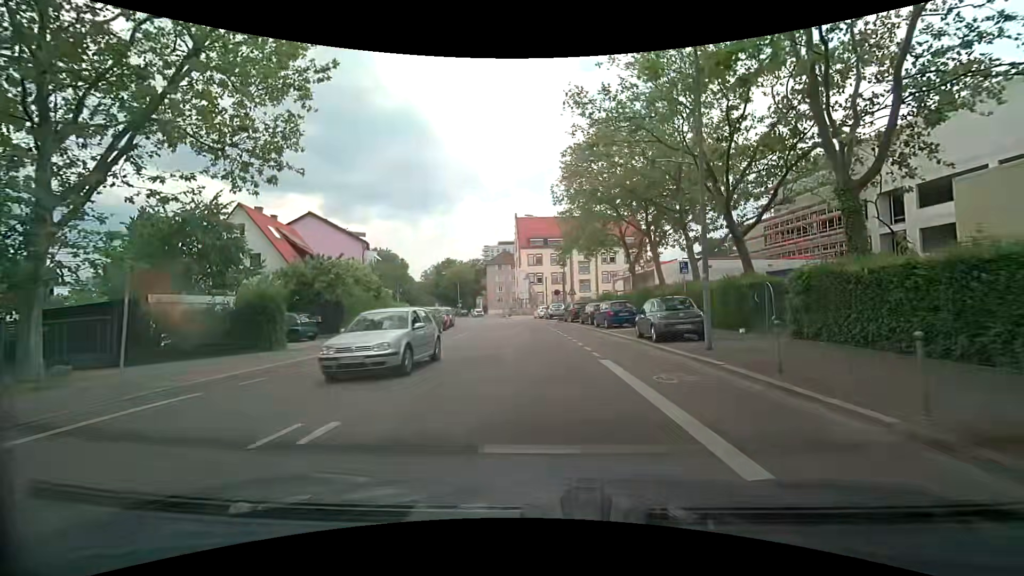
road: tertiary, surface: asphalt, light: Day
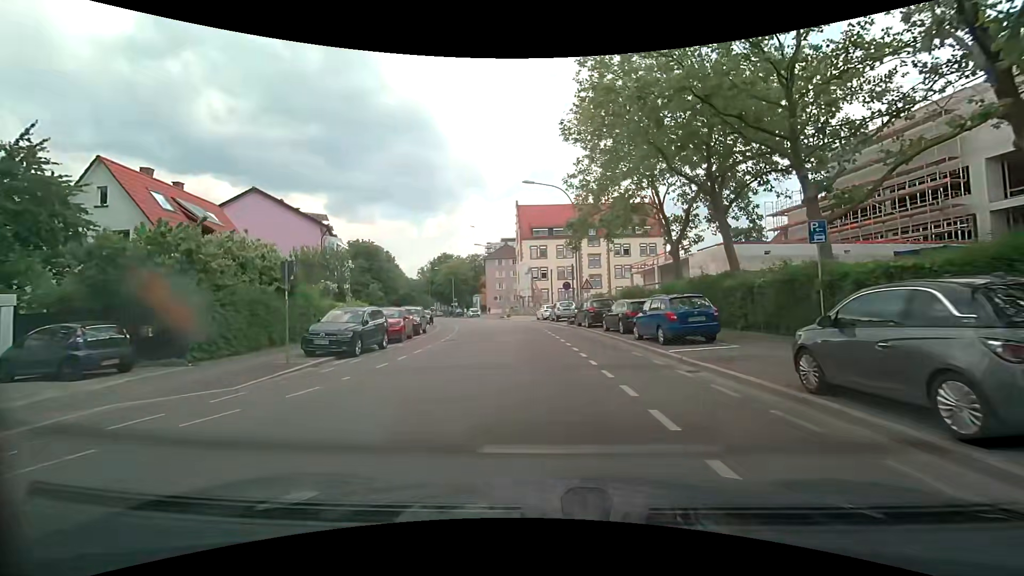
(-0.2, +11.9) m; 0°
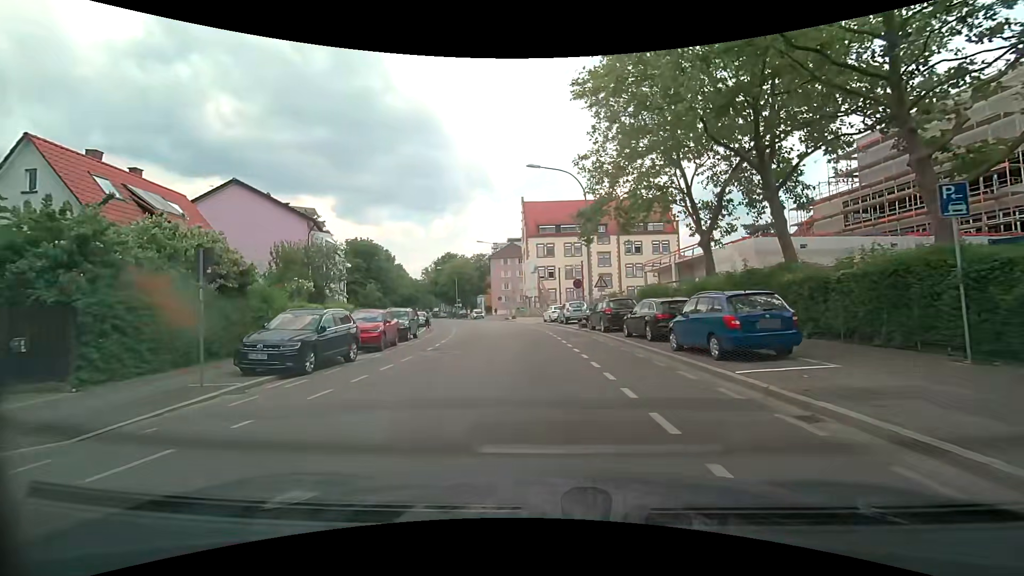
(-0.1, +4.1) m; -3°
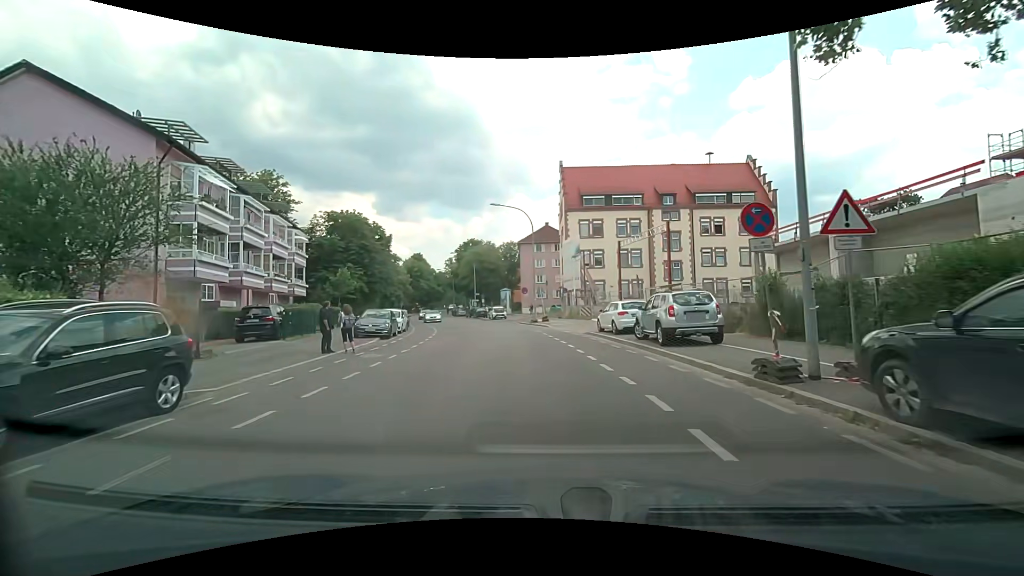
(-0.5, +20.9) m; -3°
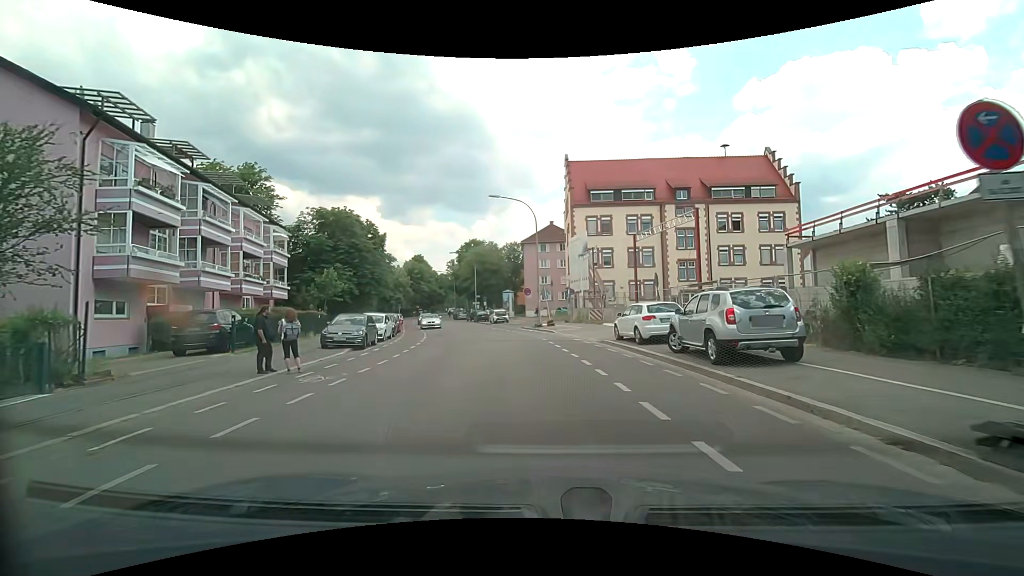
(0.0, +4.2) m; -1°
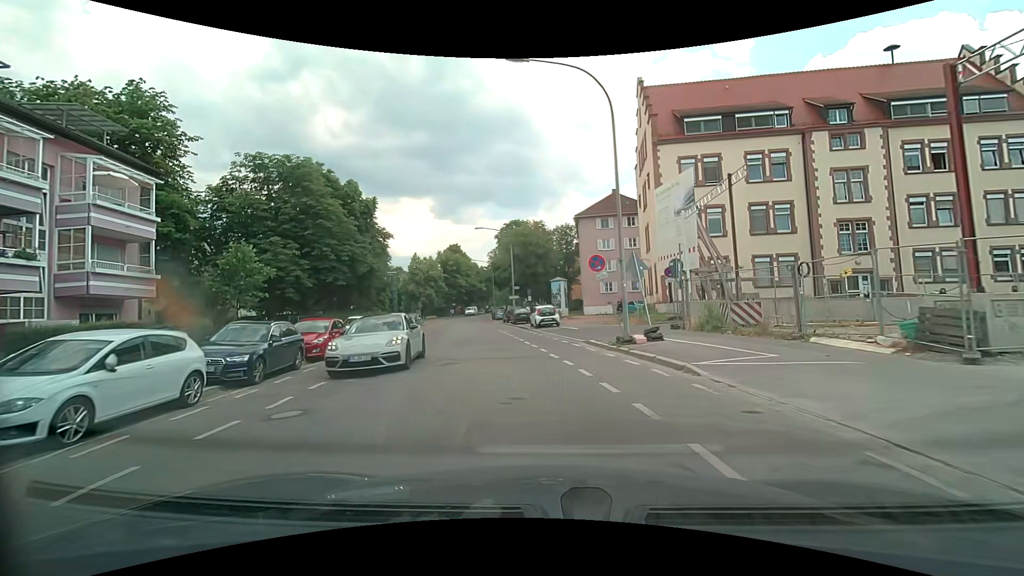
(-0.9, +20.0) m; -6°
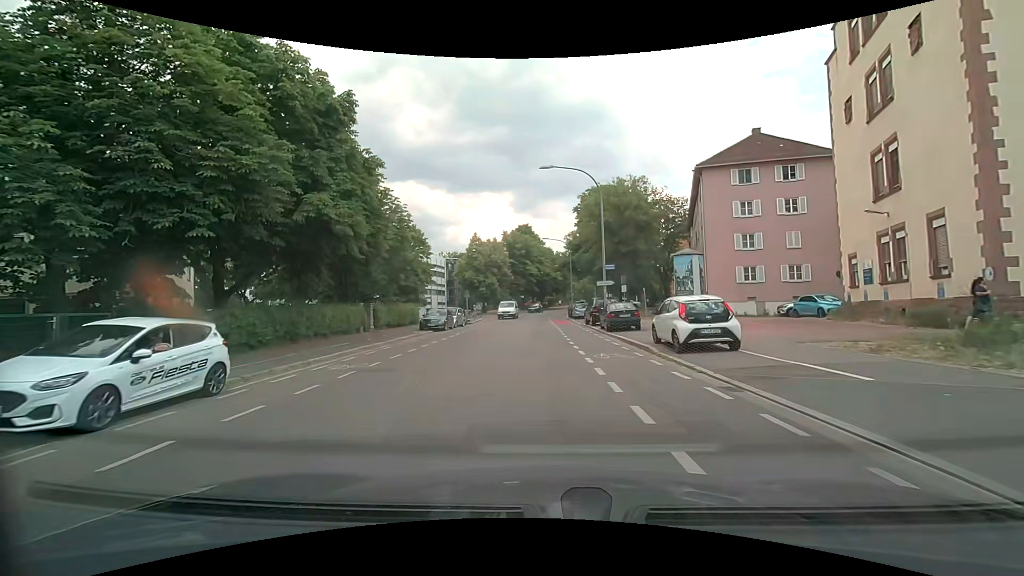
(-1.7, +20.0) m; -9°
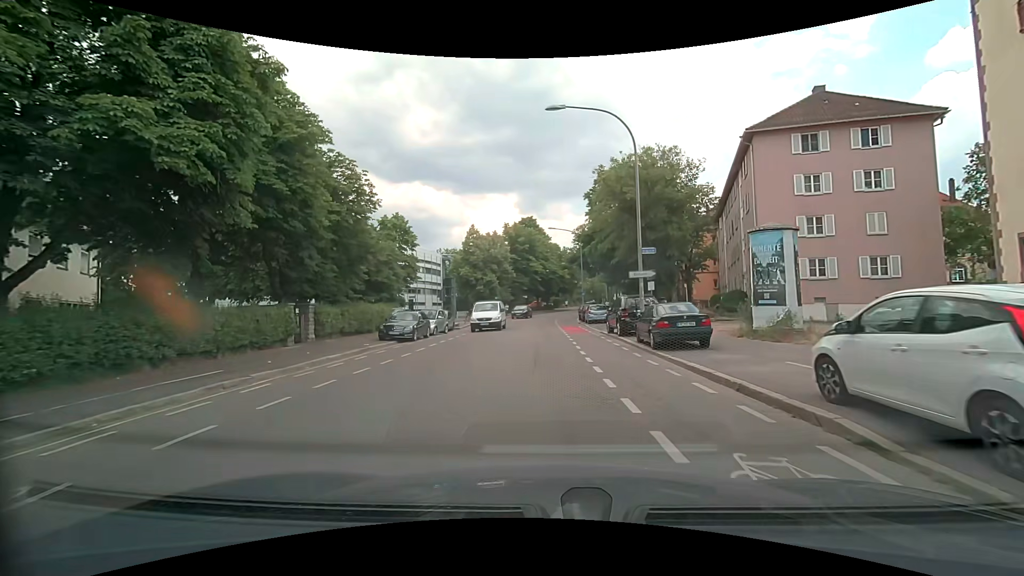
(0.0, +9.4) m; 0°
(0, +10) (0, +20) (0, +30) (0, +40) (0, +50) (0, +60) (+2, +70) (+4, +80) (+7, +89) (+9, +99) m
